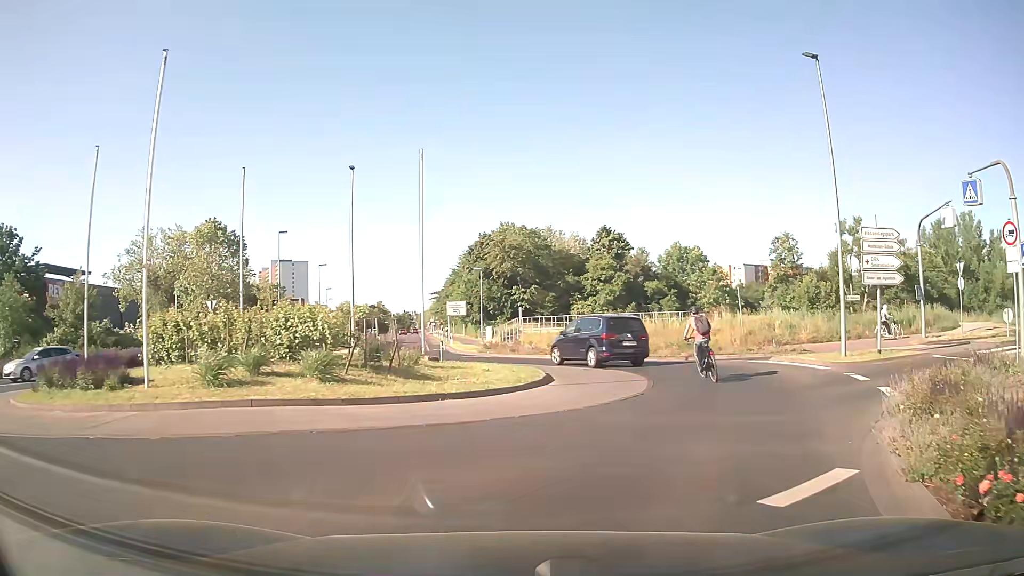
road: secondary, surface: asphalt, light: Day
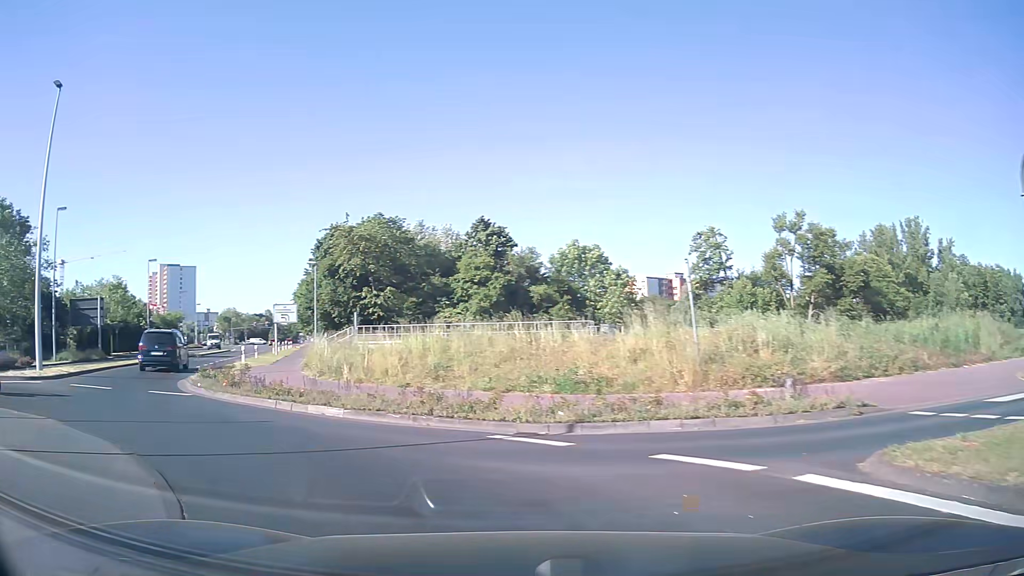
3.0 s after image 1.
(+4.0, +16.5) m; +8°
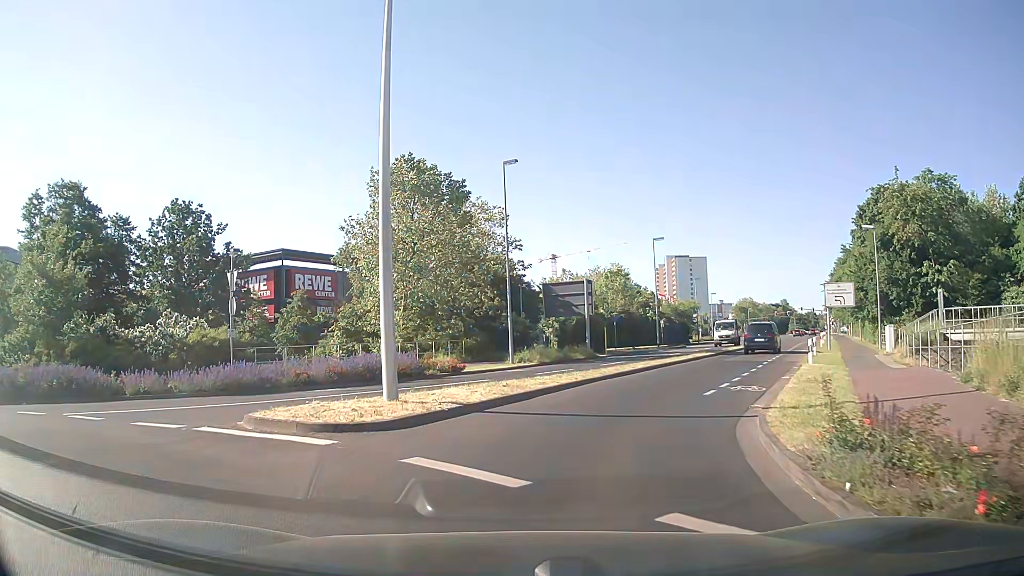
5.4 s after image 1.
(-5.8, +12.0) m; -43°
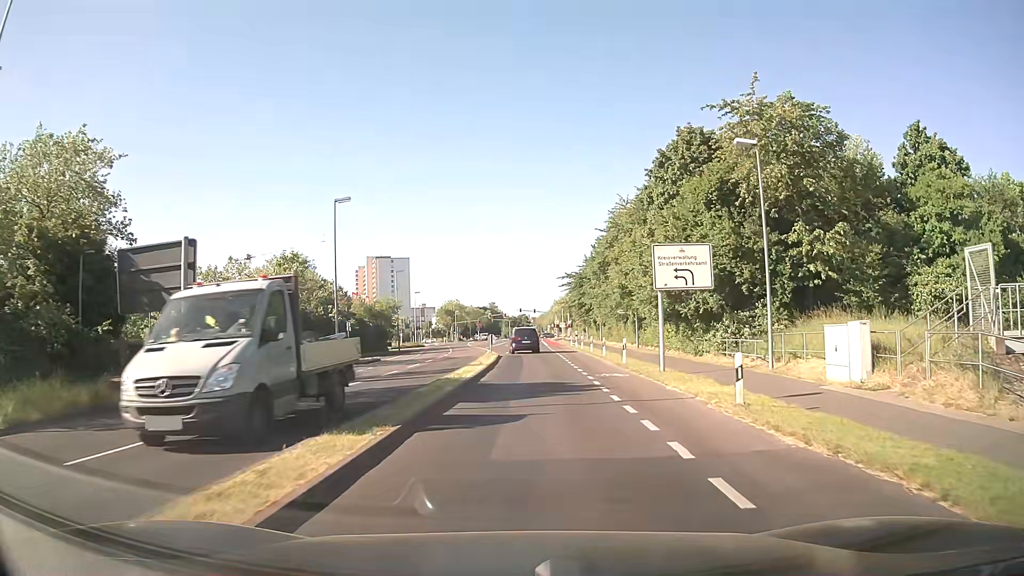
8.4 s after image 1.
(+5.0, +21.3) m; +25°
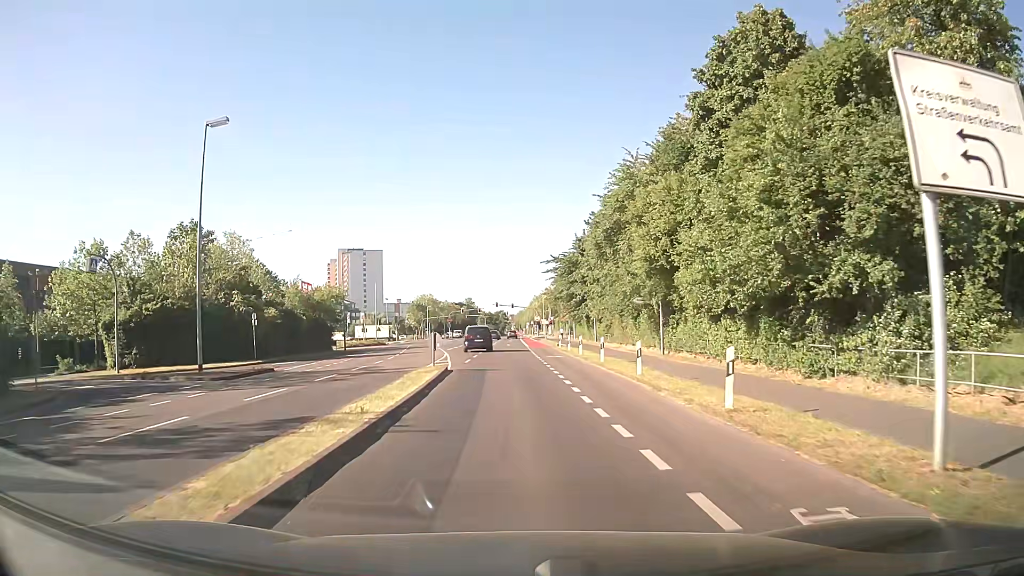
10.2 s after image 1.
(+0.4, +16.9) m; +2°
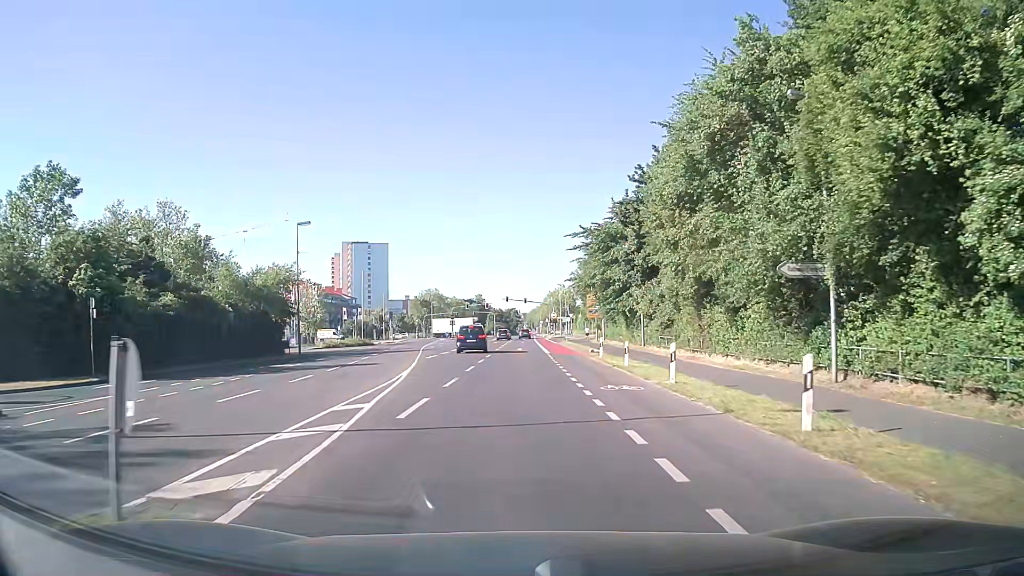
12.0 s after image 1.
(-0.2, +18.8) m; -1°
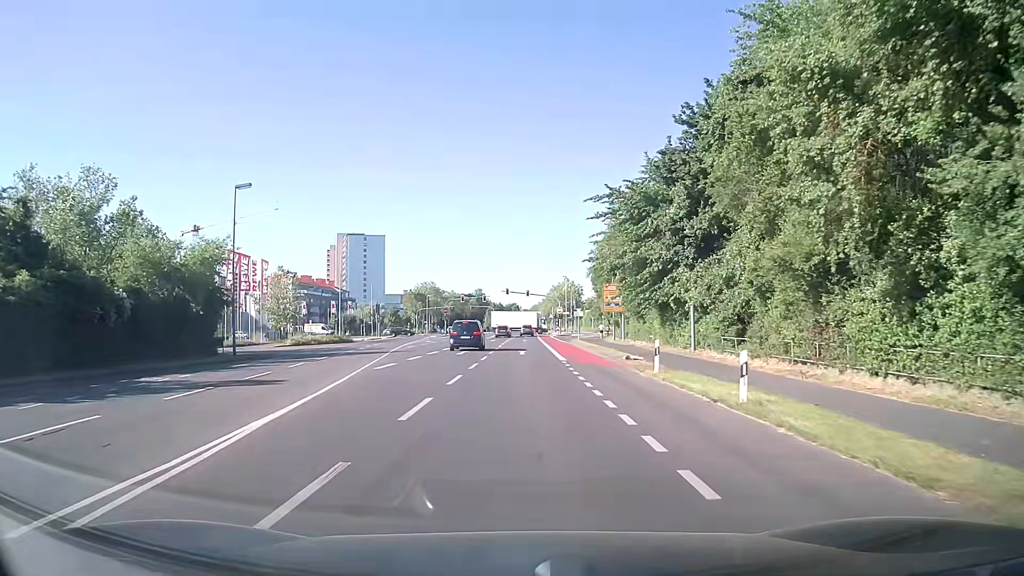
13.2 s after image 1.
(0.0, +12.9) m; 0°
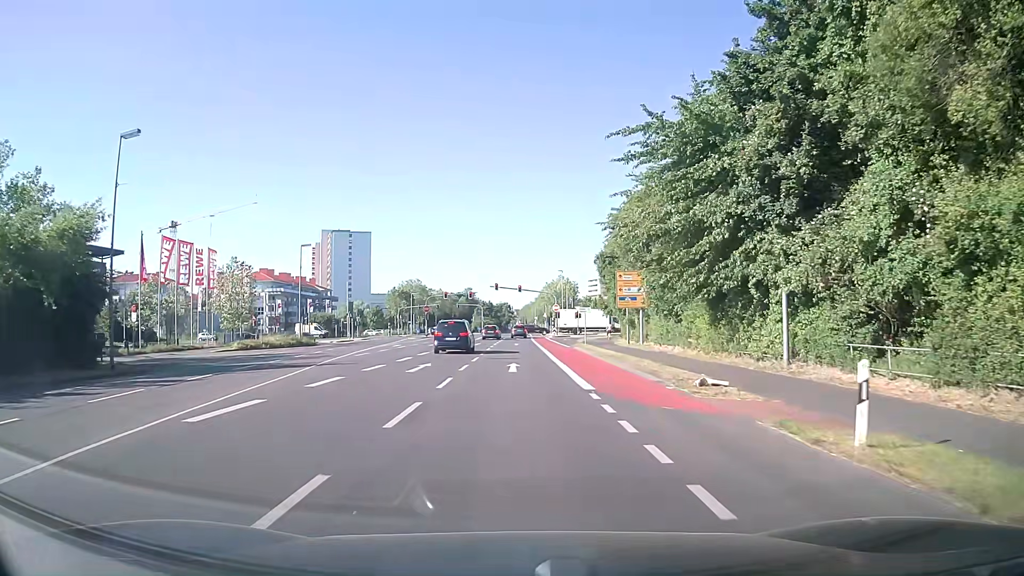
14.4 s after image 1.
(+0.1, +12.7) m; +1°
(0, +10) (0, +20) (0, +30) (0, +40) (0, +50) (0, +60) (0, +70) (0, +80) (0, +90) (+1, +100) m
